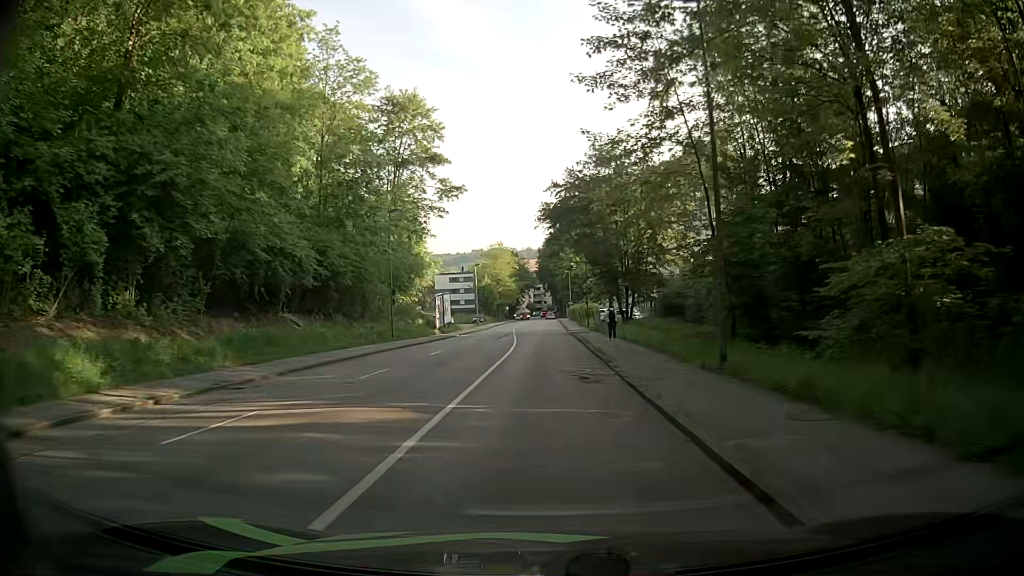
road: tertiary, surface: asphalt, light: Day
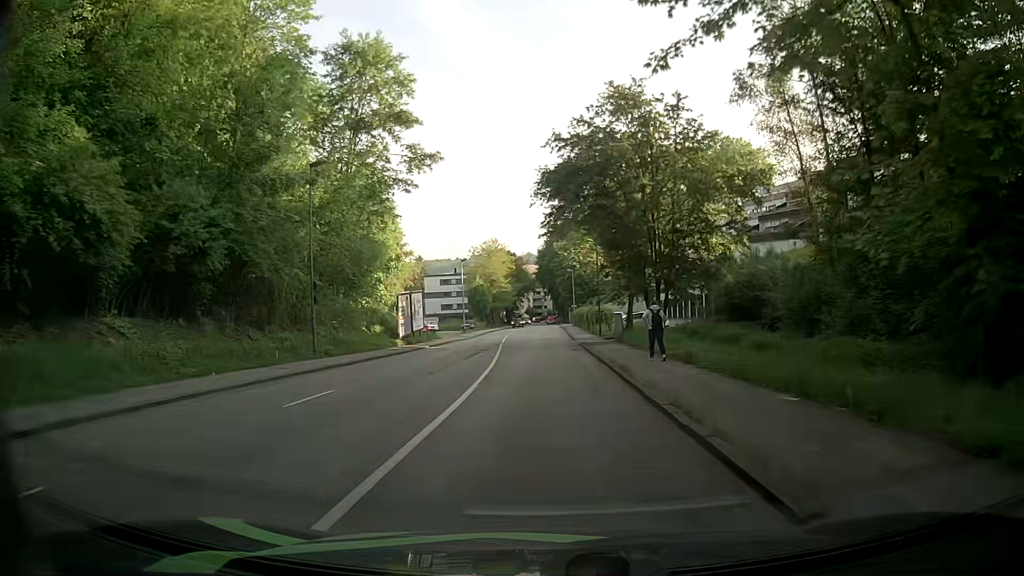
(-0.1, +14.3) m; 0°
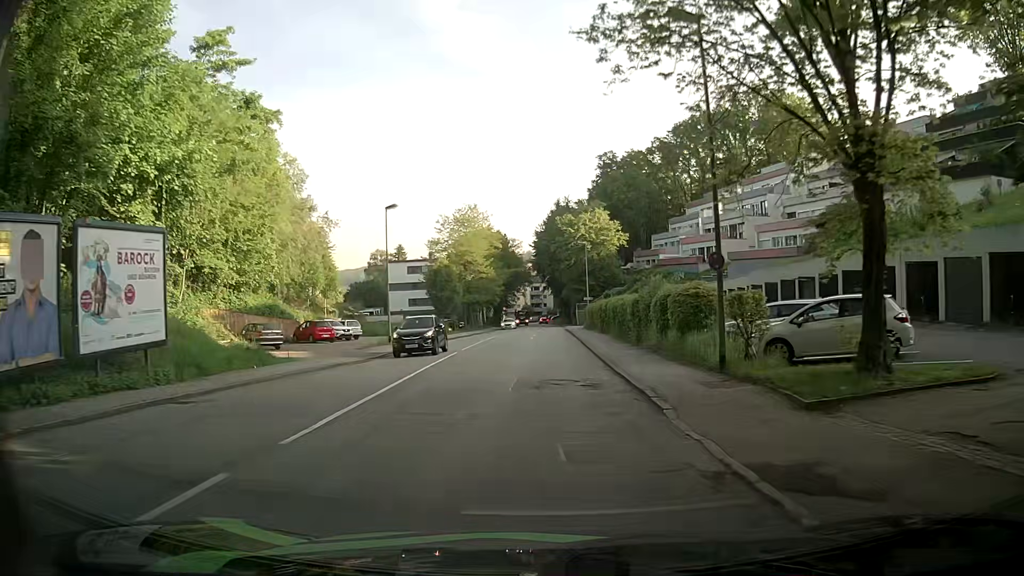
(-0.8, +35.0) m; -1°
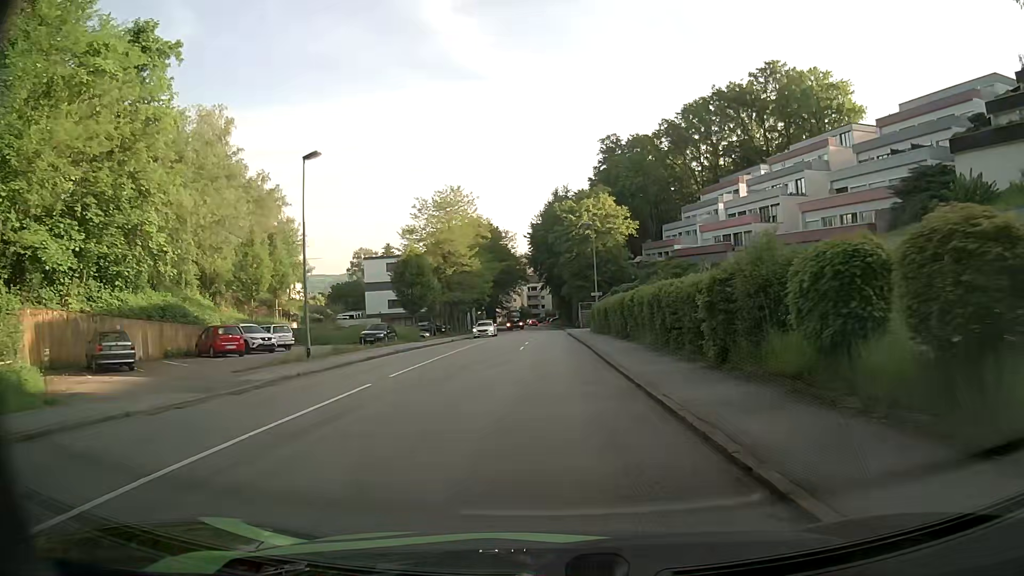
(0.0, +13.7) m; 0°
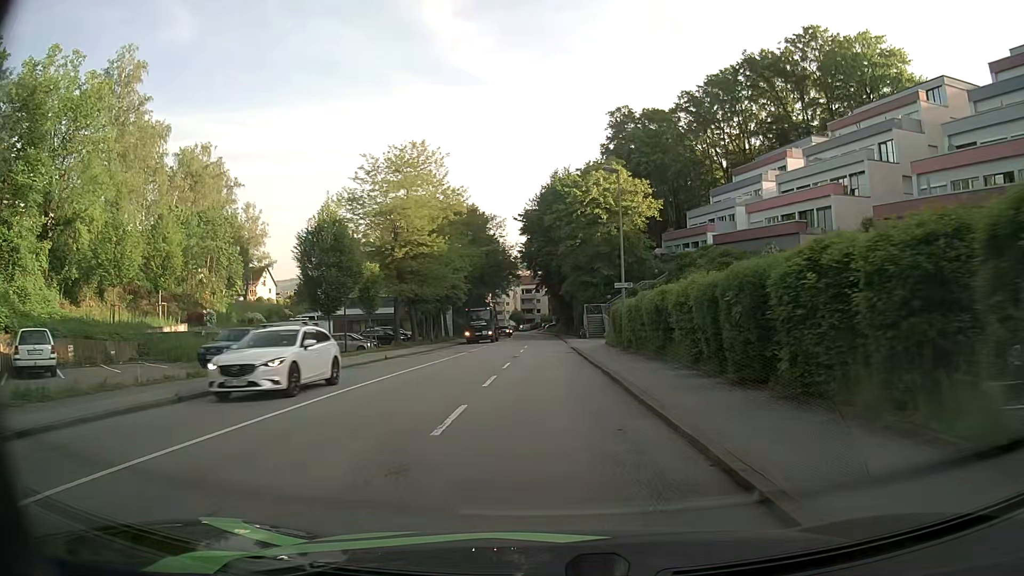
(0.0, +20.2) m; 0°
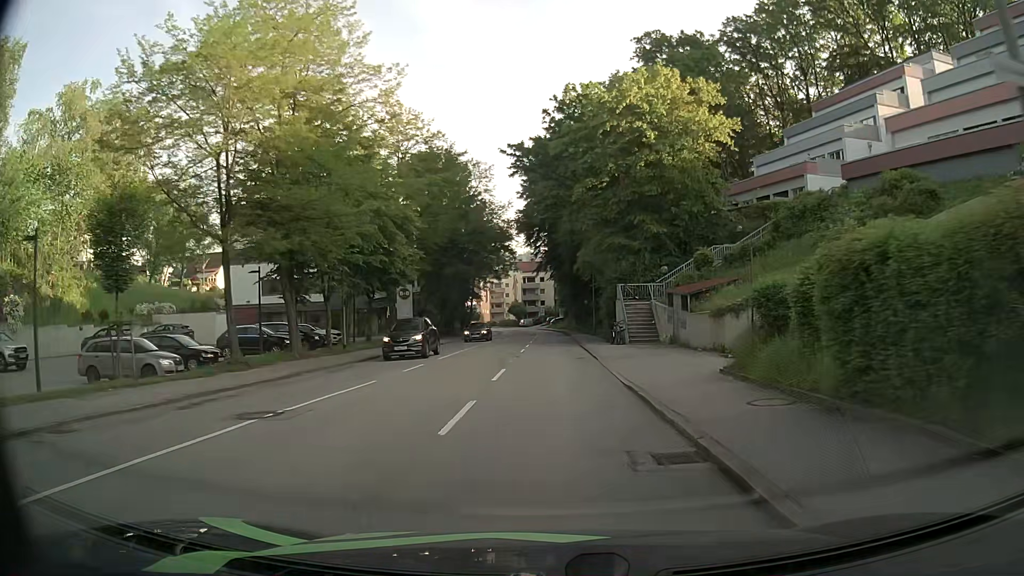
(-0.2, +26.3) m; -1°
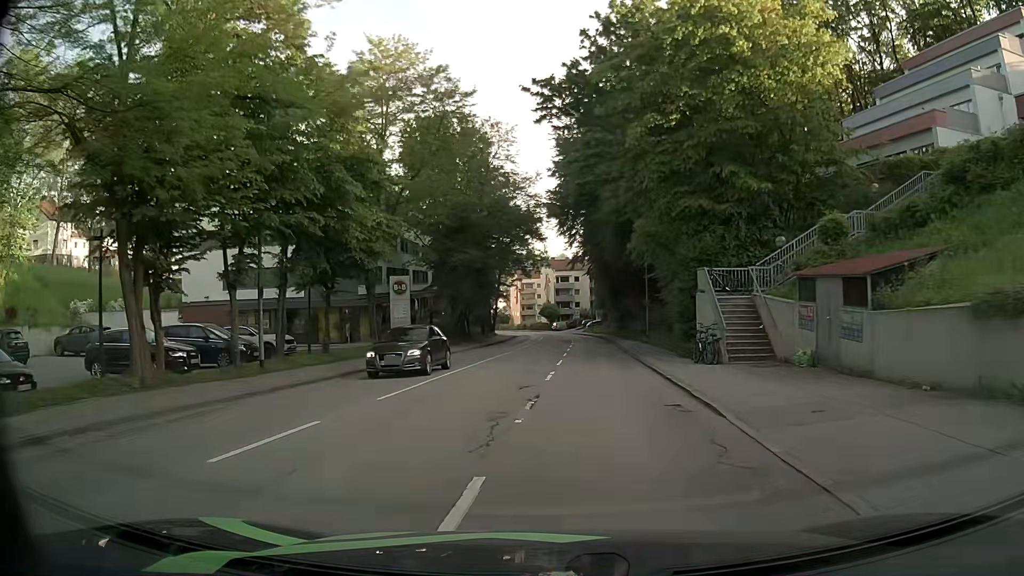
(-0.2, +12.9) m; -2°
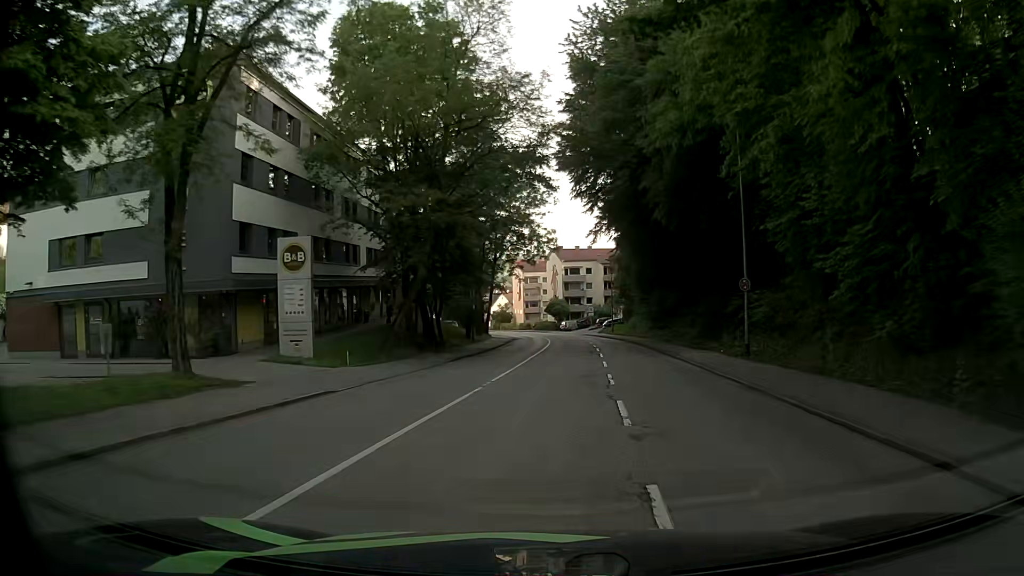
(-0.4, +19.5) m; -1°
(0, +10) (+1, +20) (+1, +30) (+1, +40) (+2, +50) (+2, +60) (+1, +70) (+1, +80) (0, +90) (-1, +100) m
